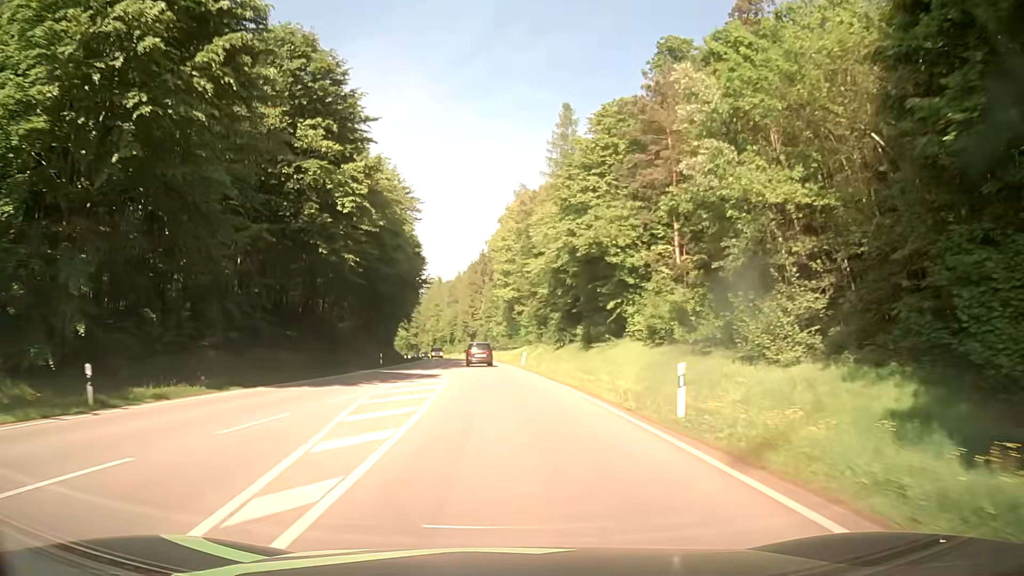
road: secondary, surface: asphalt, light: Day
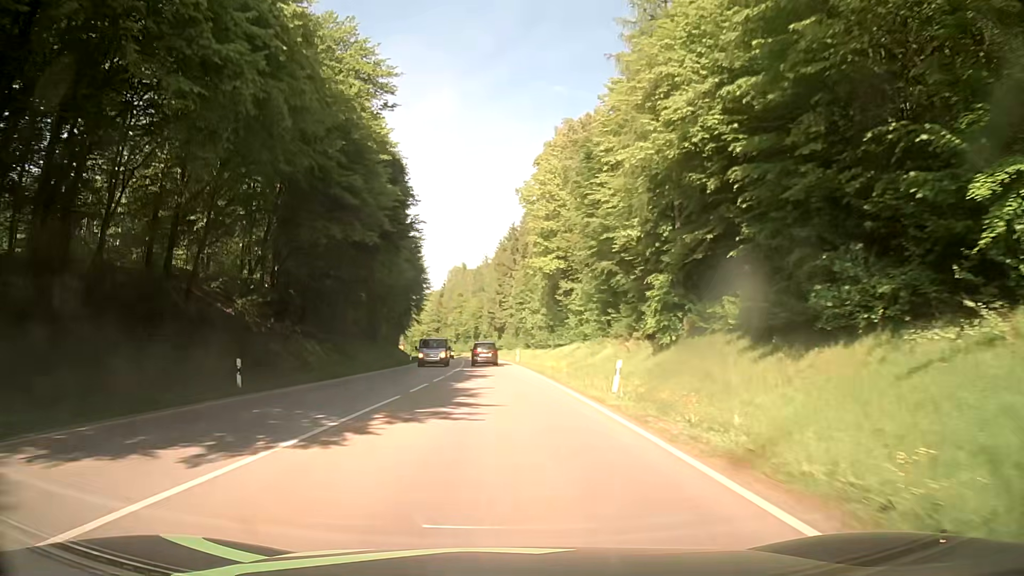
(-1.1, +33.1) m; -3°
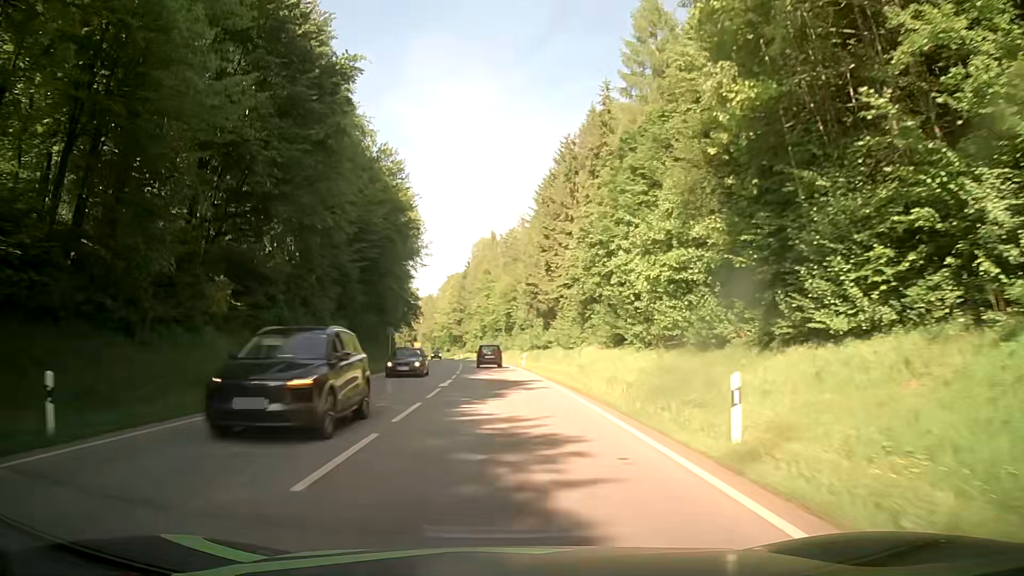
(-1.3, +55.6) m; -3°
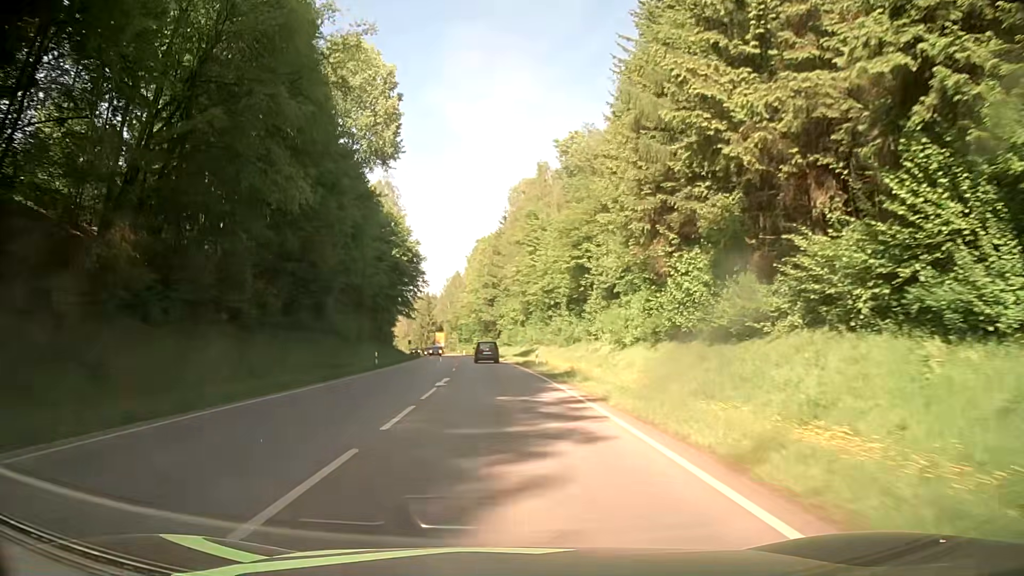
(-1.2, +55.9) m; -3°
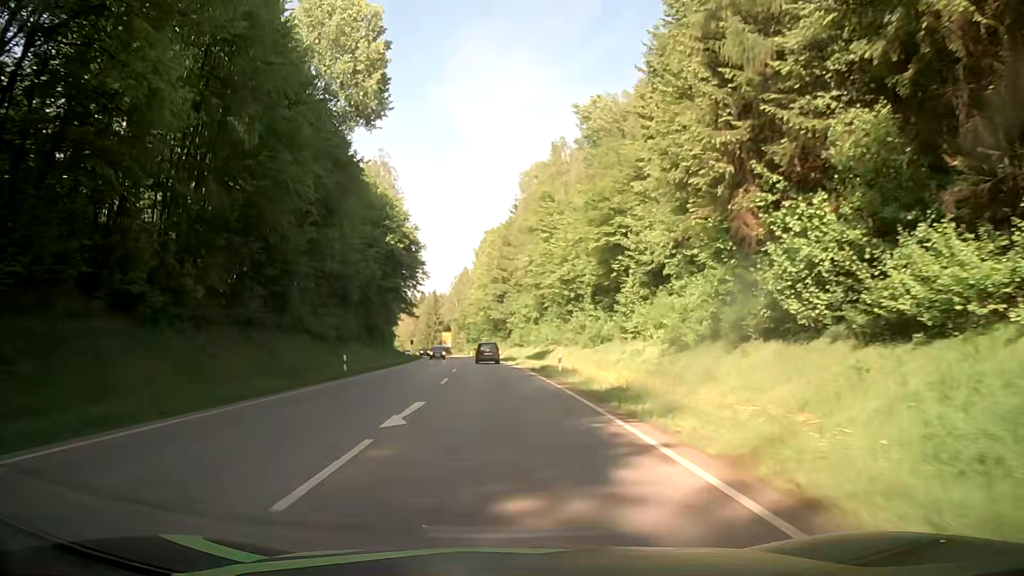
(-0.1, +11.2) m; -1°
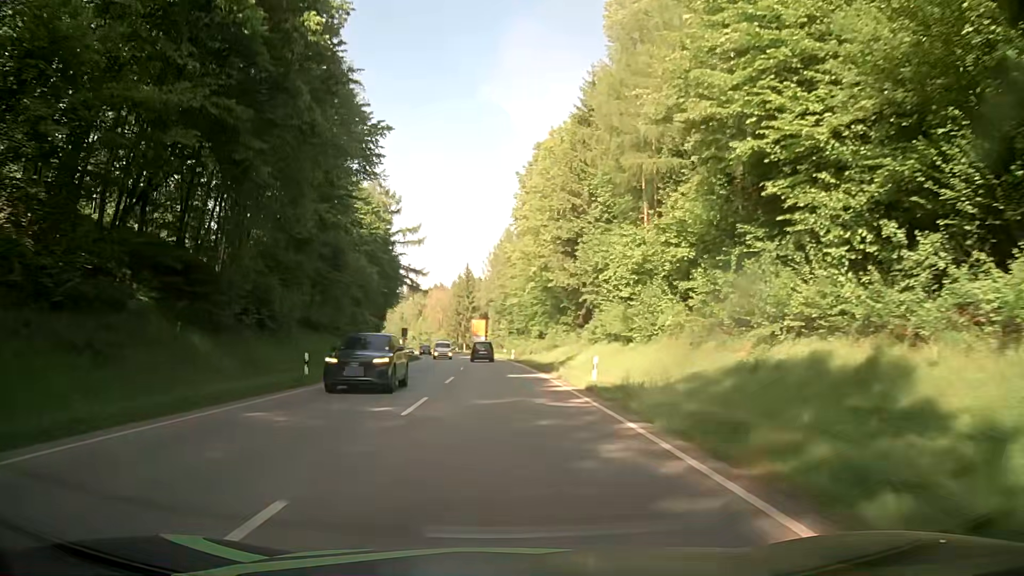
(-2.1, +55.8) m; -4°
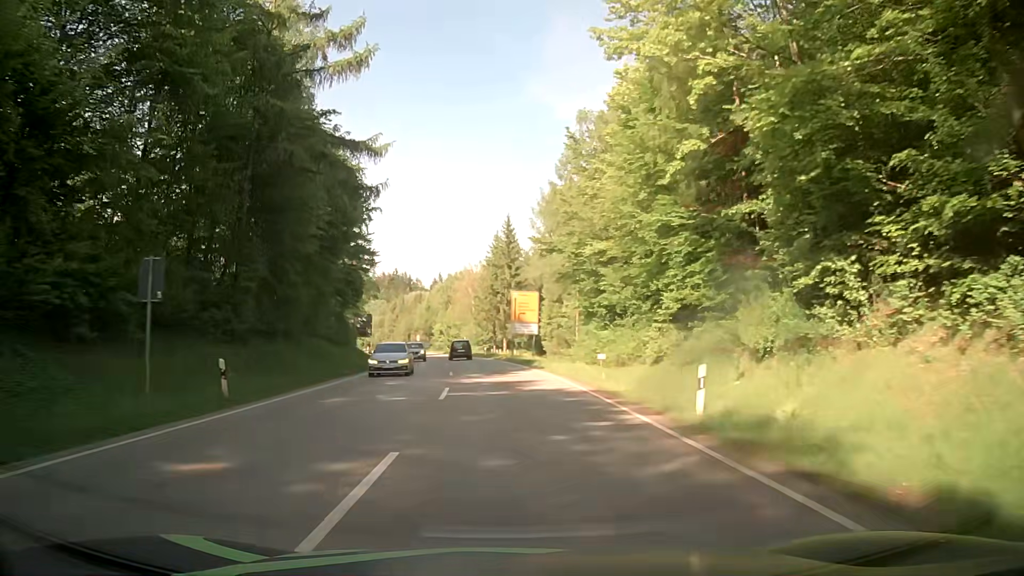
(-1.7, +55.7) m; -4°
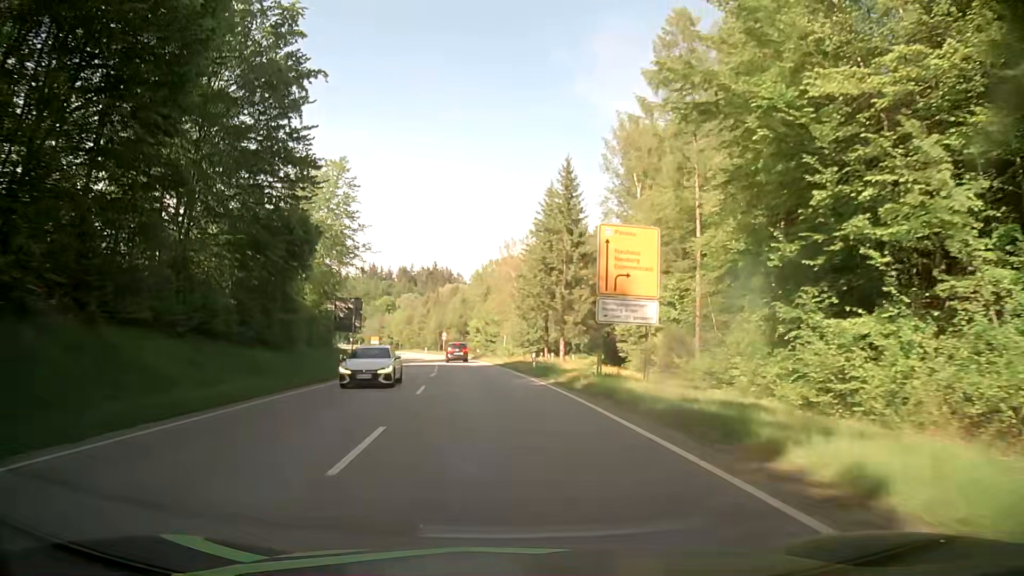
(-1.3, +33.2) m; -4°
(0, +10) (0, +20) (-1, +30) (-2, +40) (-3, +50) (-5, +60) (-6, +70) (-8, +79) (-10, +89) (-12, +99) m
